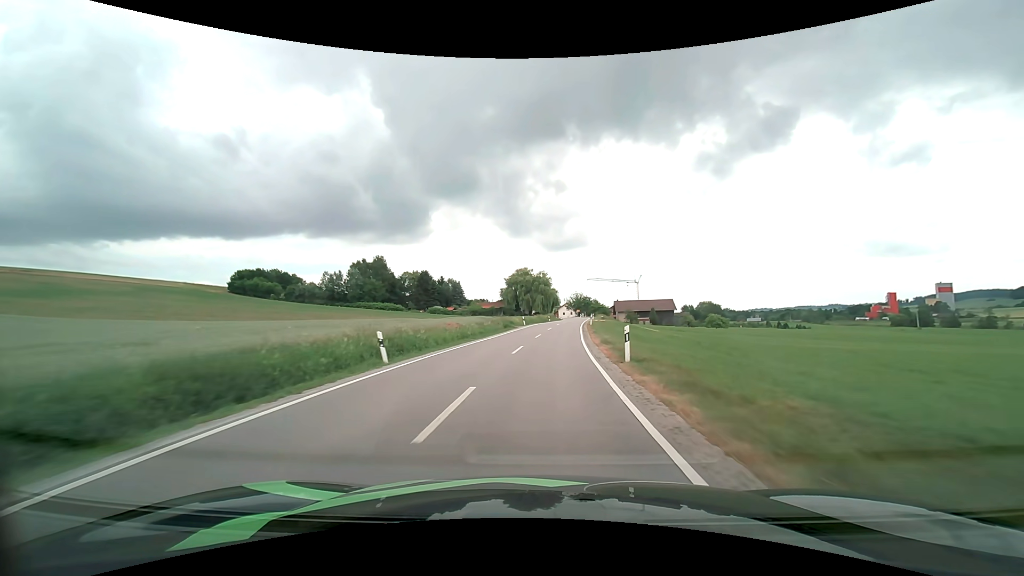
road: secondary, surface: asphalt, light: Day
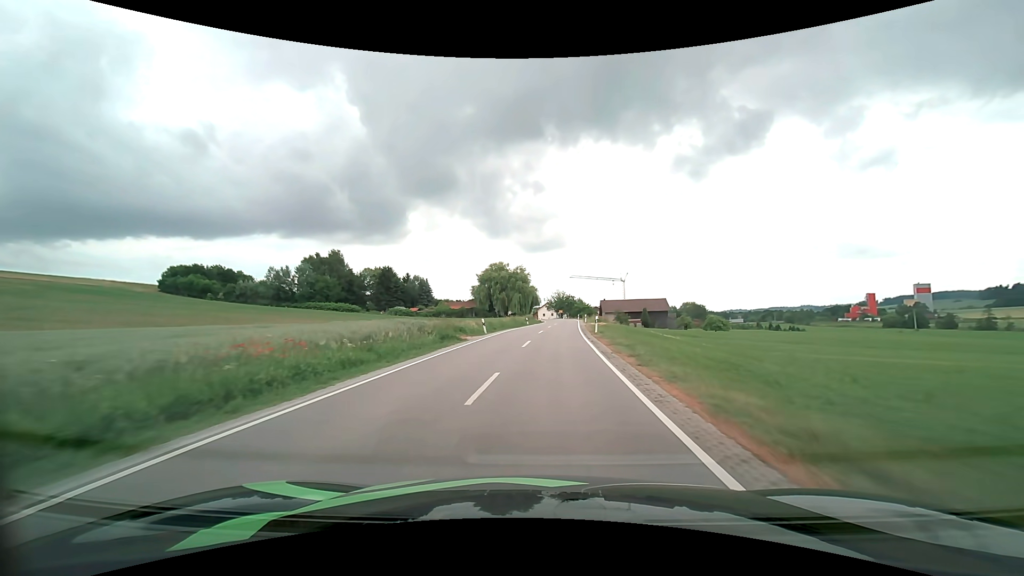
(+0.5, +22.0) m; +2°
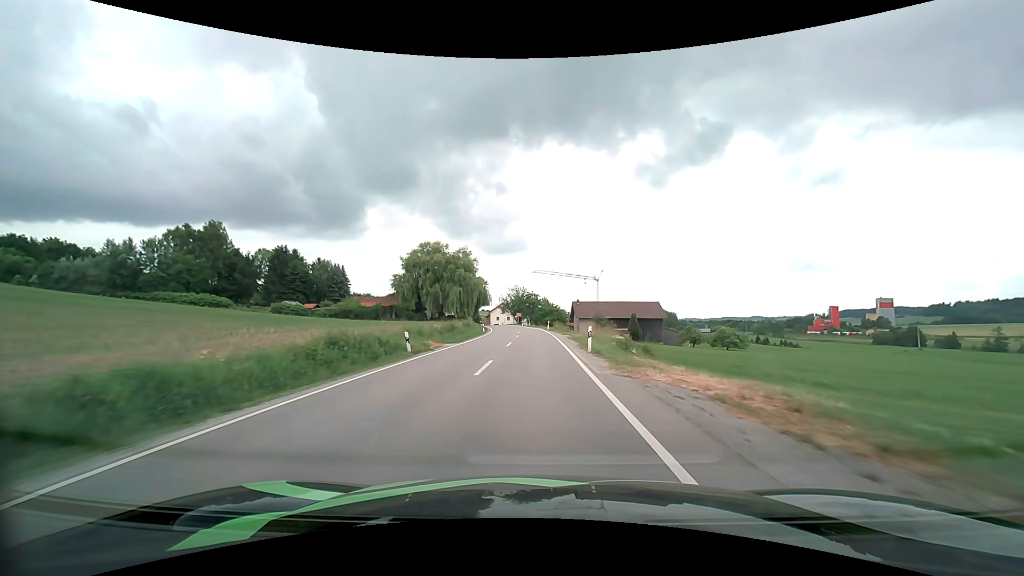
(+2.1, +43.8) m; +5°
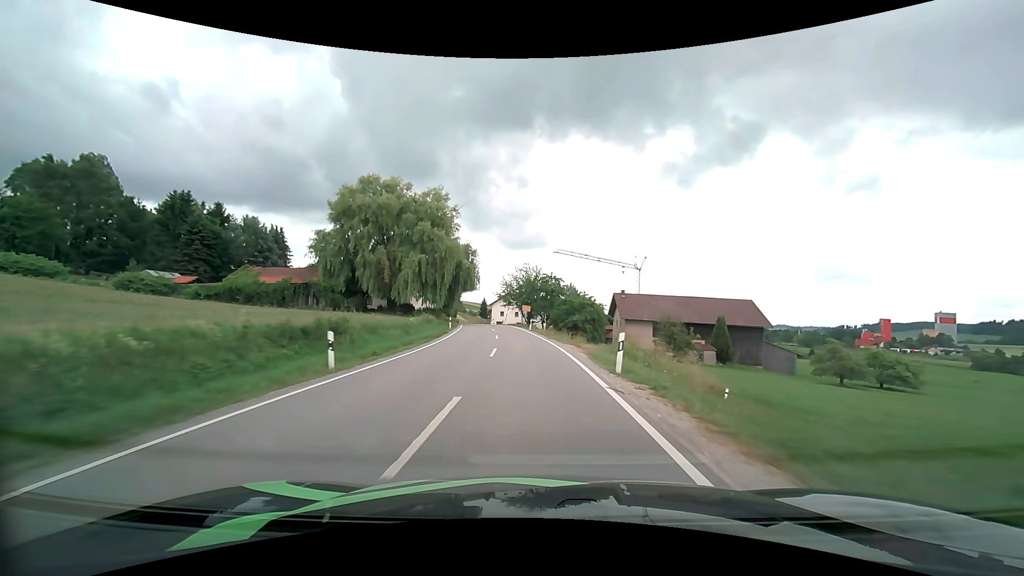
(-0.3, +43.6) m; -2°
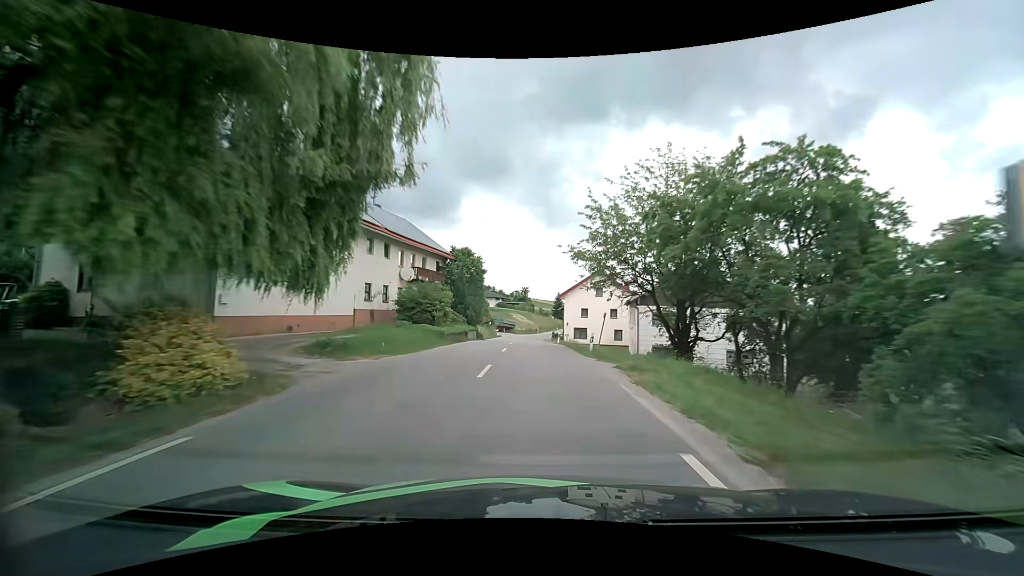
(-4.0, +54.0) m; -9°
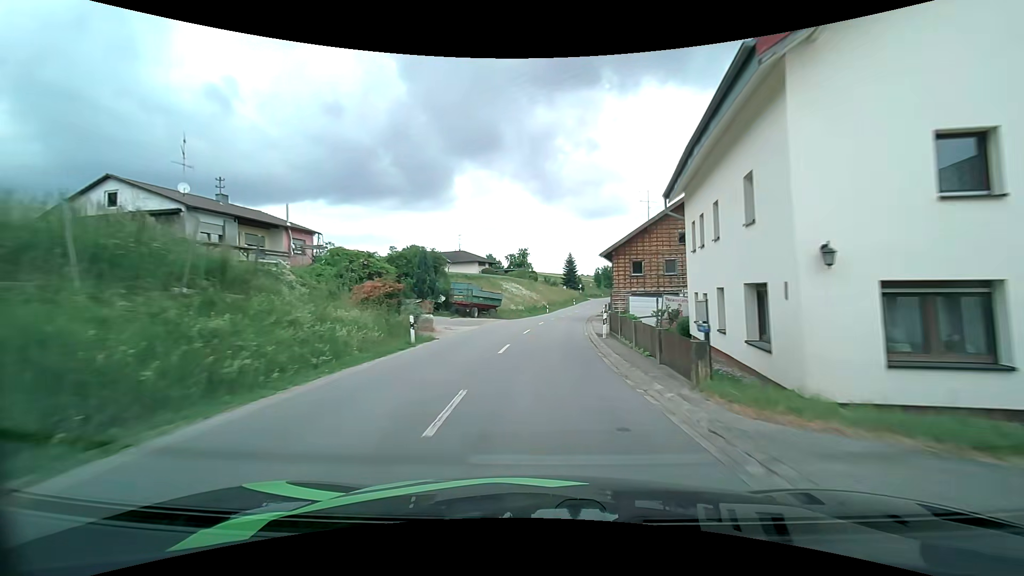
(-1.1, +50.4) m; -1°
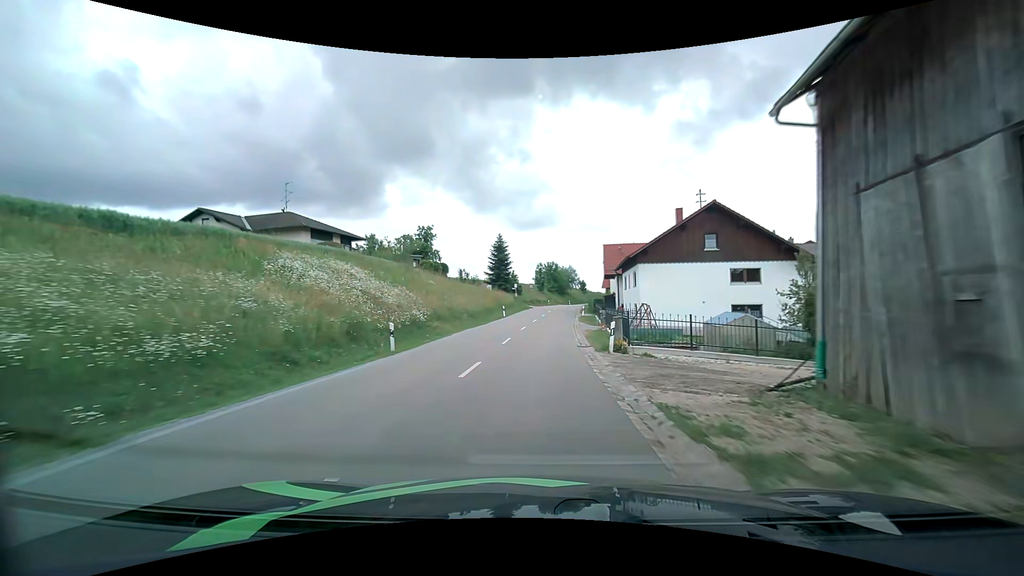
(+3.8, +49.2) m; +8°
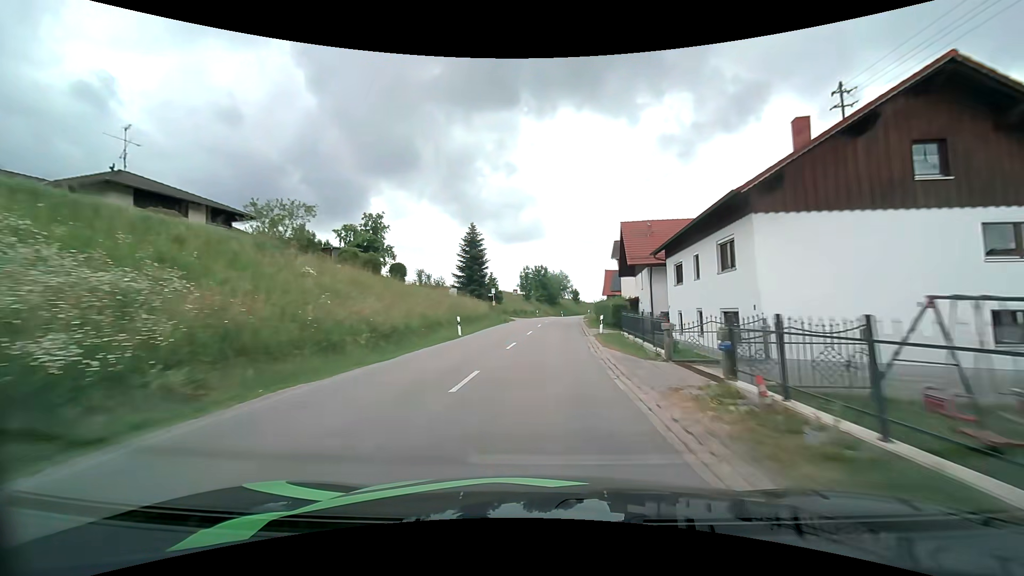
(+0.3, +20.2) m; +2°
(0, +10) (0, +20) (+1, +30) (+2, +40) (+2, +50) (+3, +60) (+4, +70) (+6, +80) (+7, +90) (+9, +99) m
